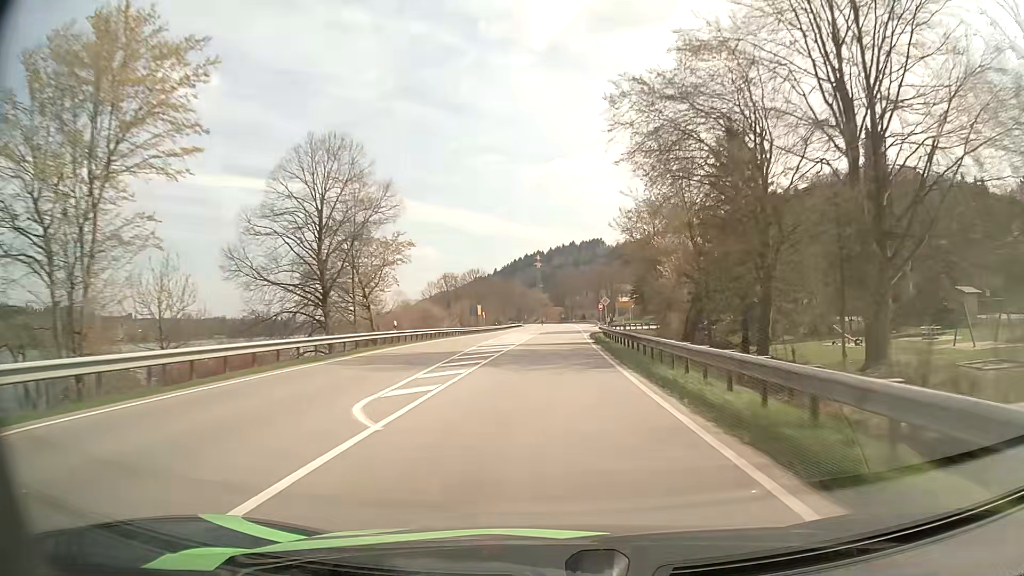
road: primary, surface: asphalt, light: Day
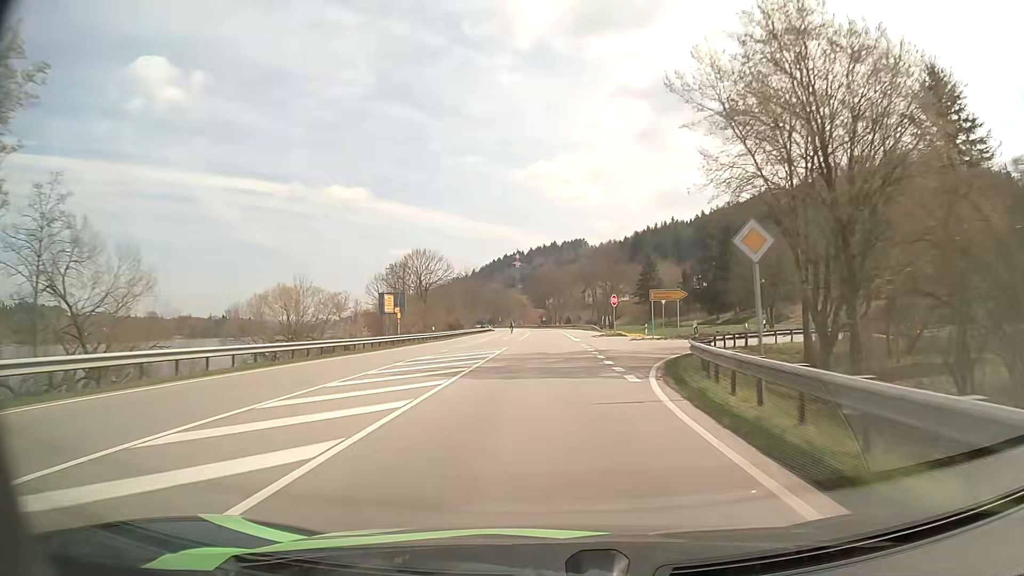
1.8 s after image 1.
(+0.7, +43.5) m; +2°
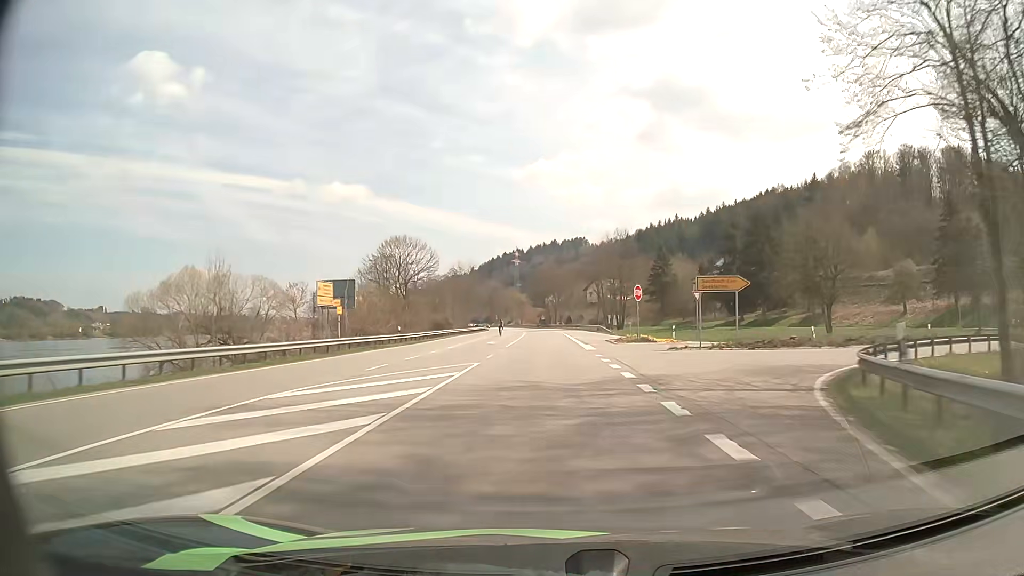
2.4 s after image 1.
(0.0, +14.4) m; 0°
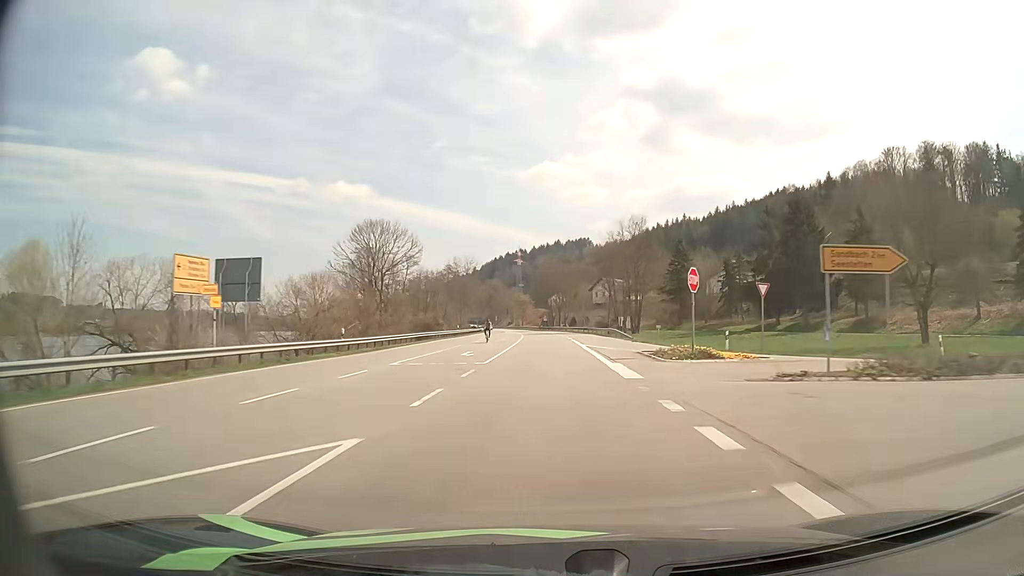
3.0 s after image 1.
(0.0, +14.4) m; 0°
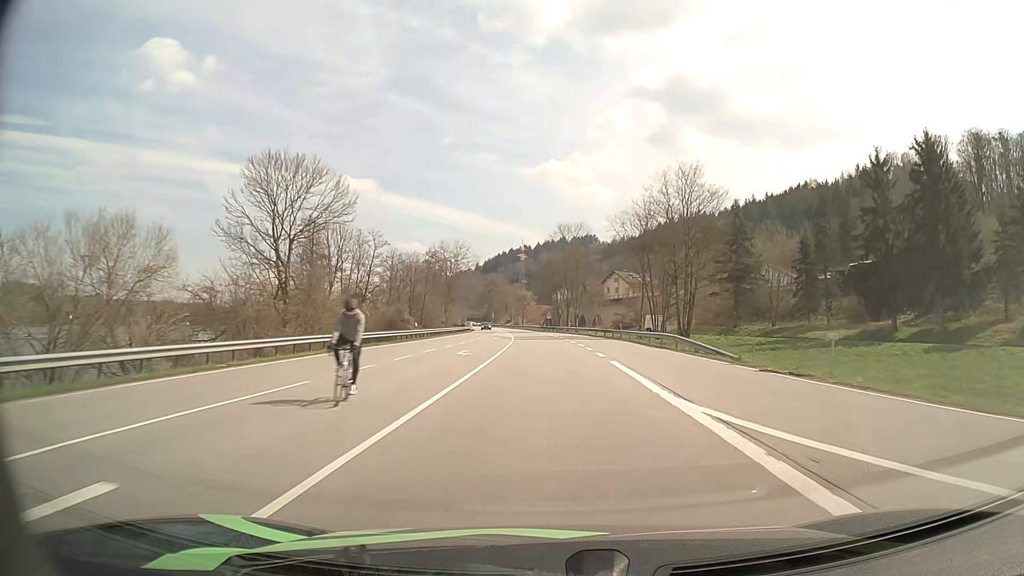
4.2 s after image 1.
(-0.1, +28.8) m; 0°
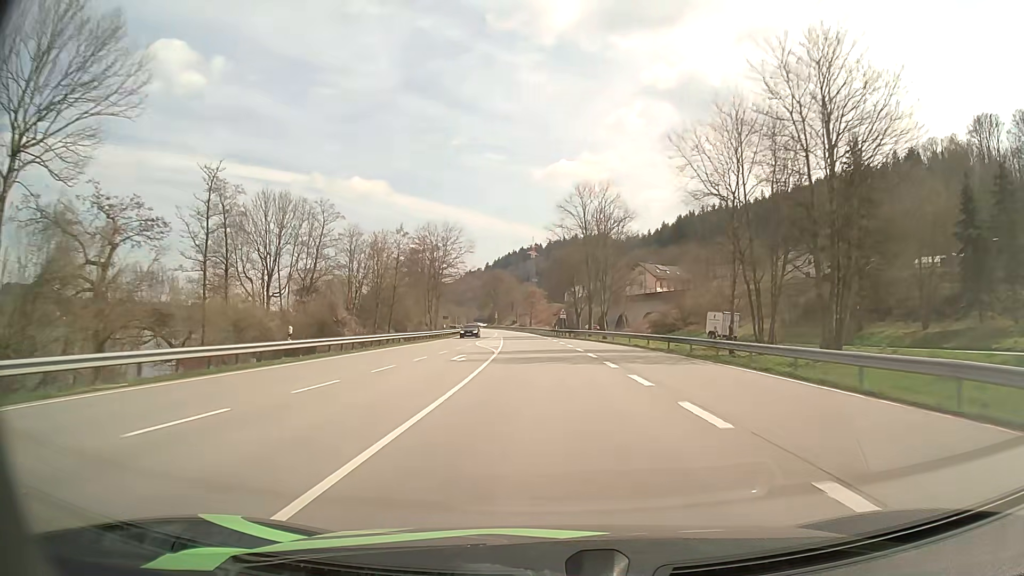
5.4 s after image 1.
(-0.1, +29.0) m; -1°
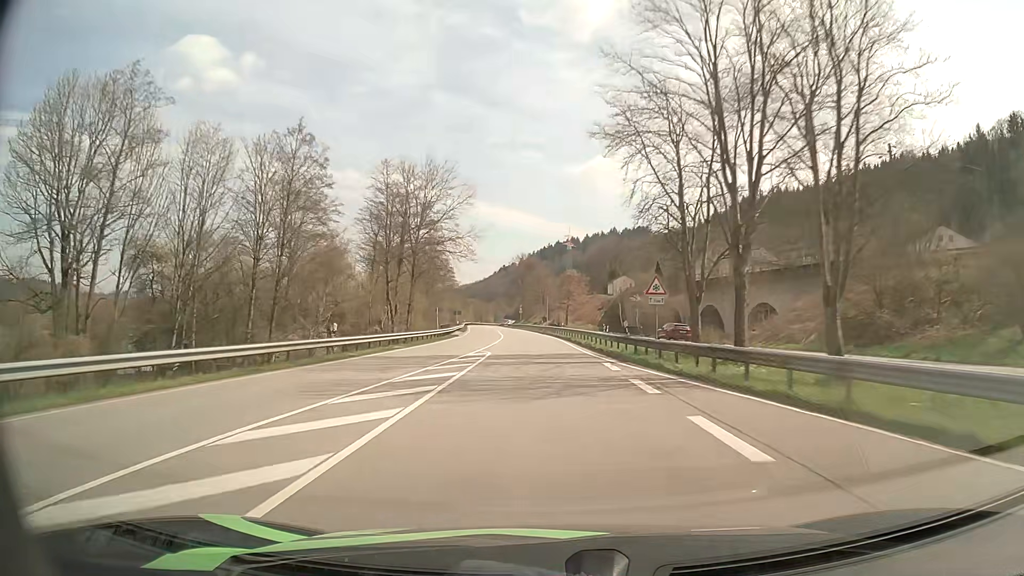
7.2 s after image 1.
(-1.0, +44.1) m; -3°
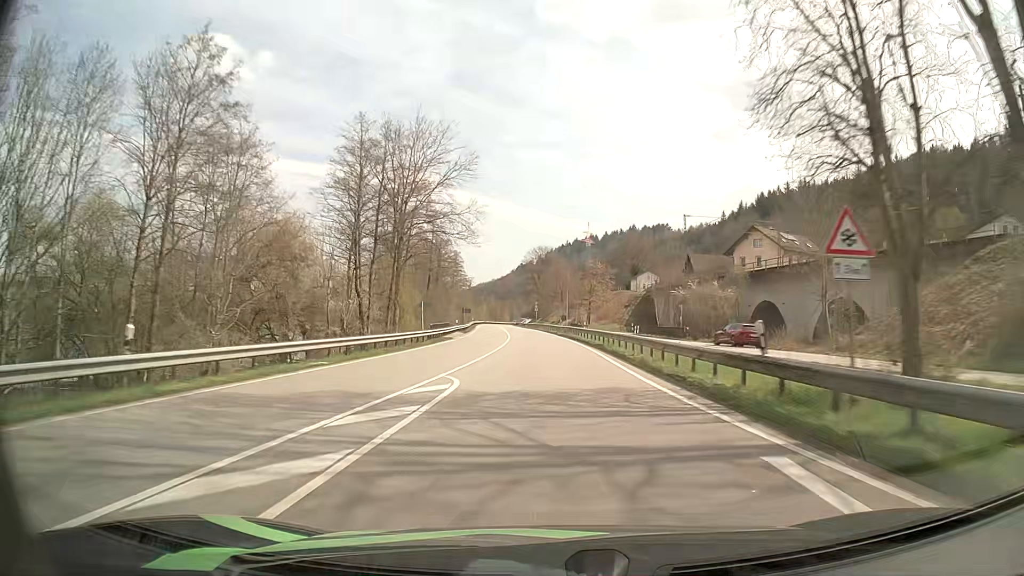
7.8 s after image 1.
(-0.2, +14.9) m; -2°
(0, +10) (0, +20) (0, +30) (-1, +40) (-1, +50) (-2, +60) (-3, +70) (-3, +80) (-4, +90) (-5, +100) m
